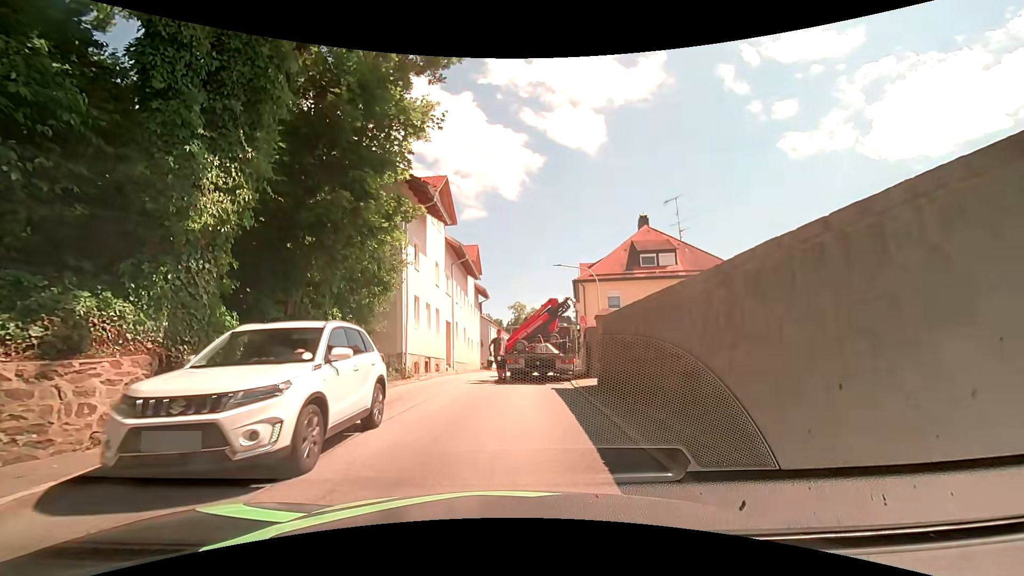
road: secondary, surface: asphalt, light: Day
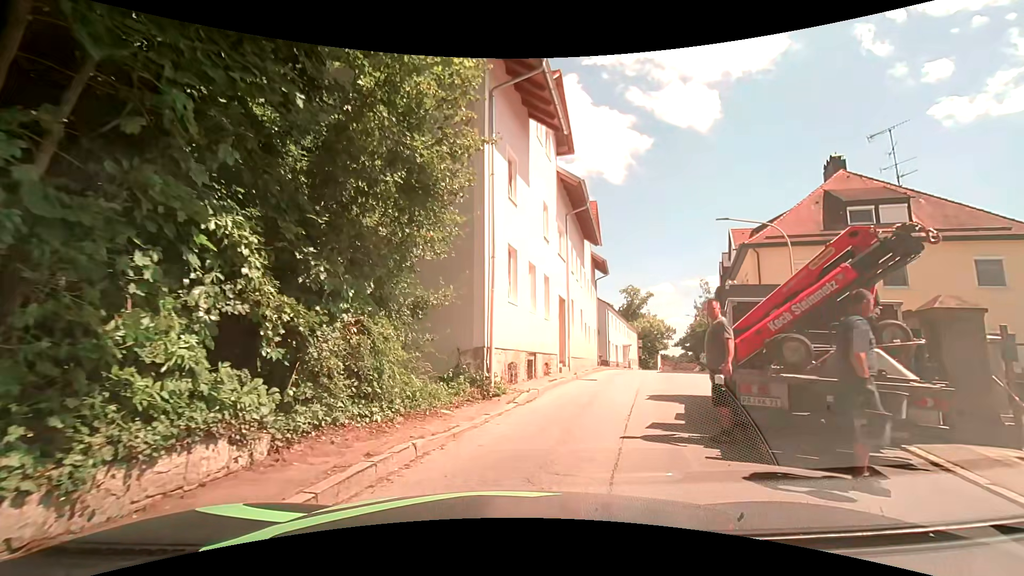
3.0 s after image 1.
(-1.4, +10.4) m; -12°
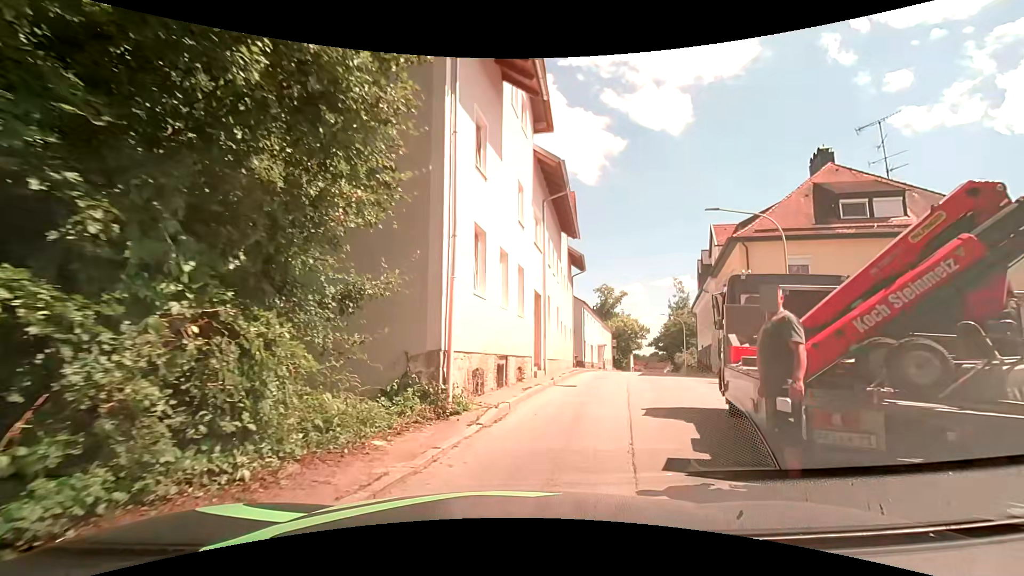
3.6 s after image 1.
(0.0, +2.4) m; +2°
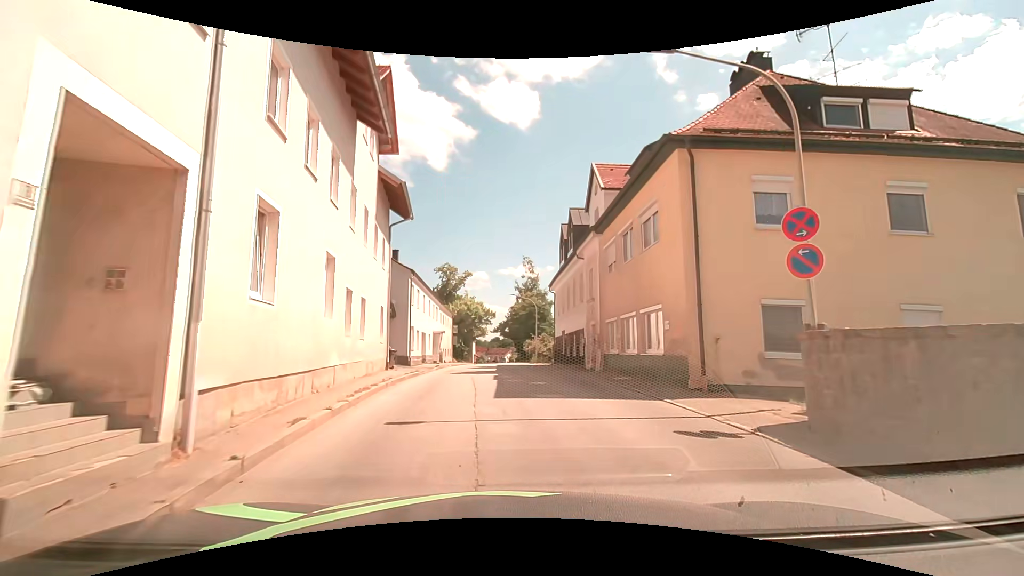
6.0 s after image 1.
(+2.2, +13.2) m; +18°
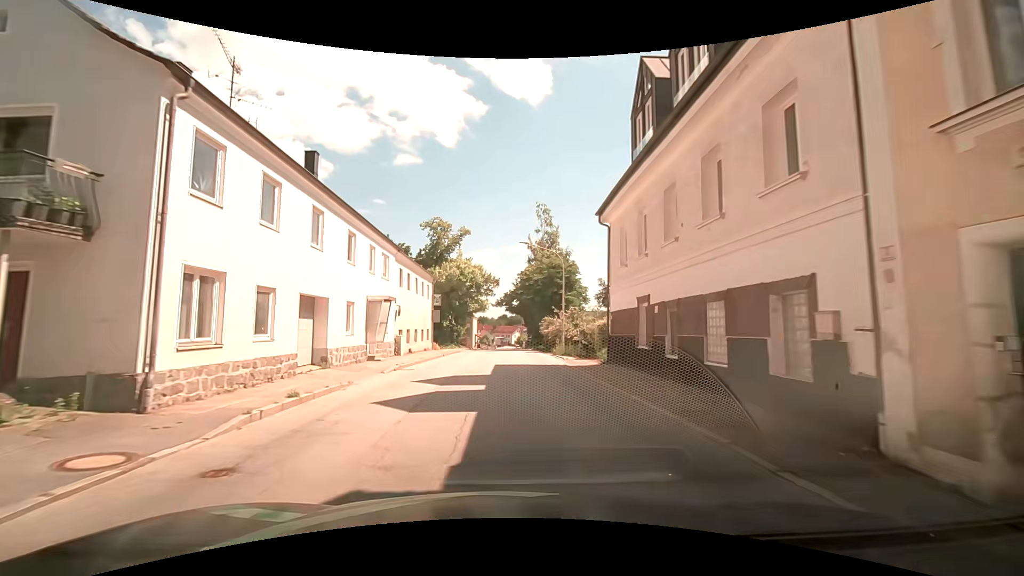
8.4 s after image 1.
(0.0, +21.6) m; -1°
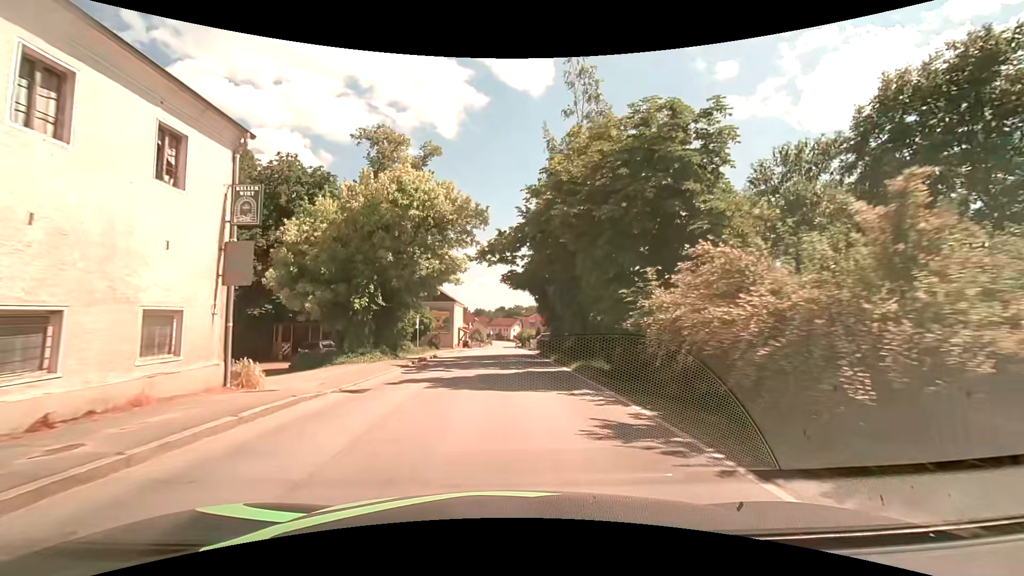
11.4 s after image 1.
(+0.5, +30.2) m; +1°
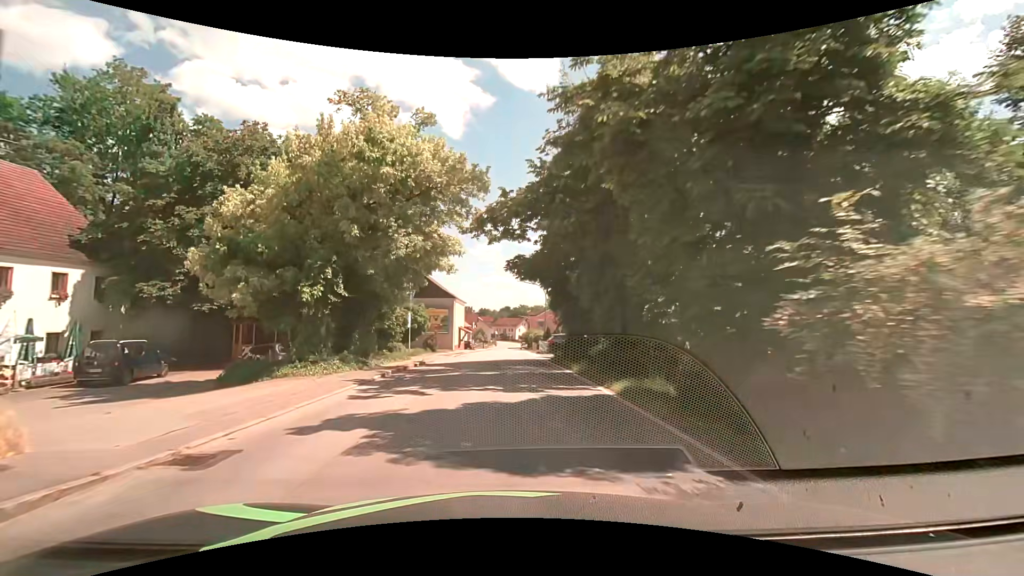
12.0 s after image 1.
(0.0, +6.3) m; 0°
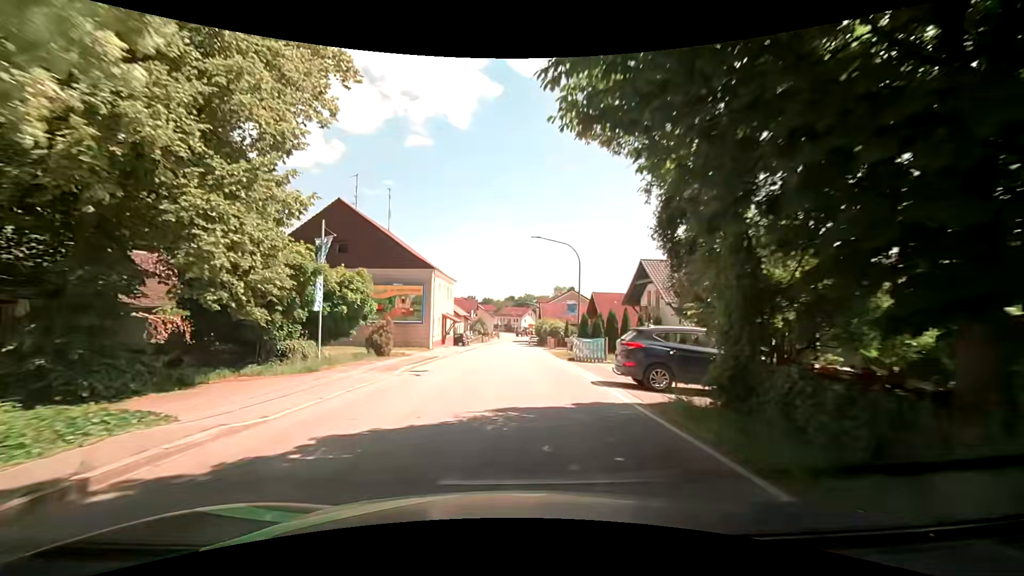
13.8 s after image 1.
(-0.2, +20.2) m; -1°
(0, +10) (0, +20) (+1, +30) (+1, +40) (+2, +50) (+2, +60) (+3, +70) (+3, +80) (+2, +90) (+2, +100) m
